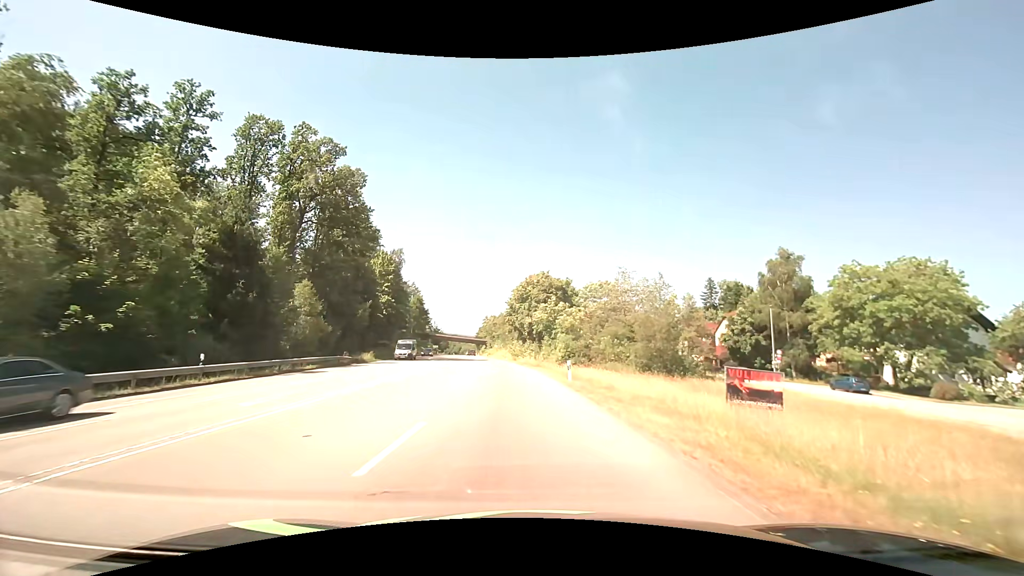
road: secondary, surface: asphalt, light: Day
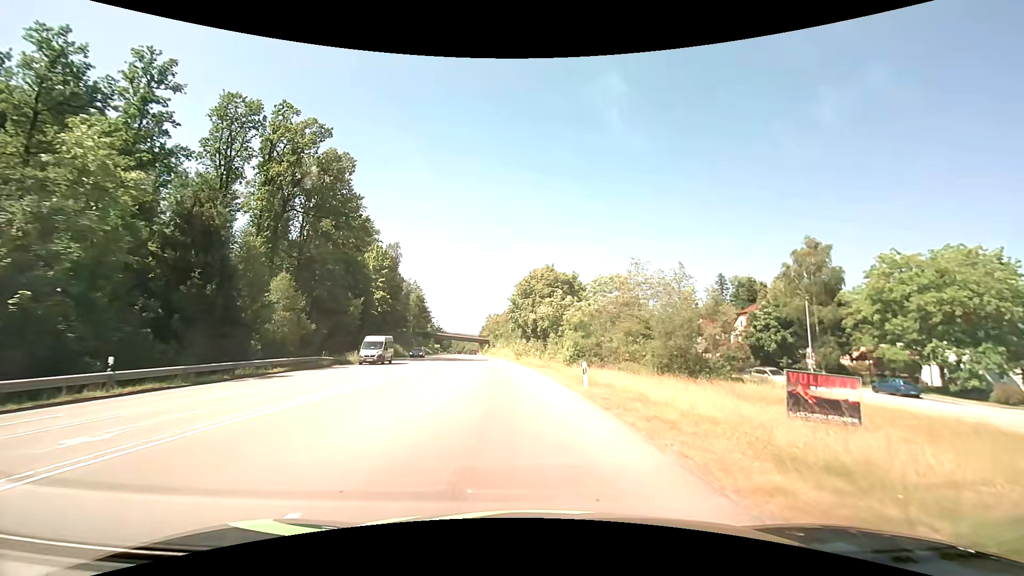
(0.0, +5.4) m; 0°
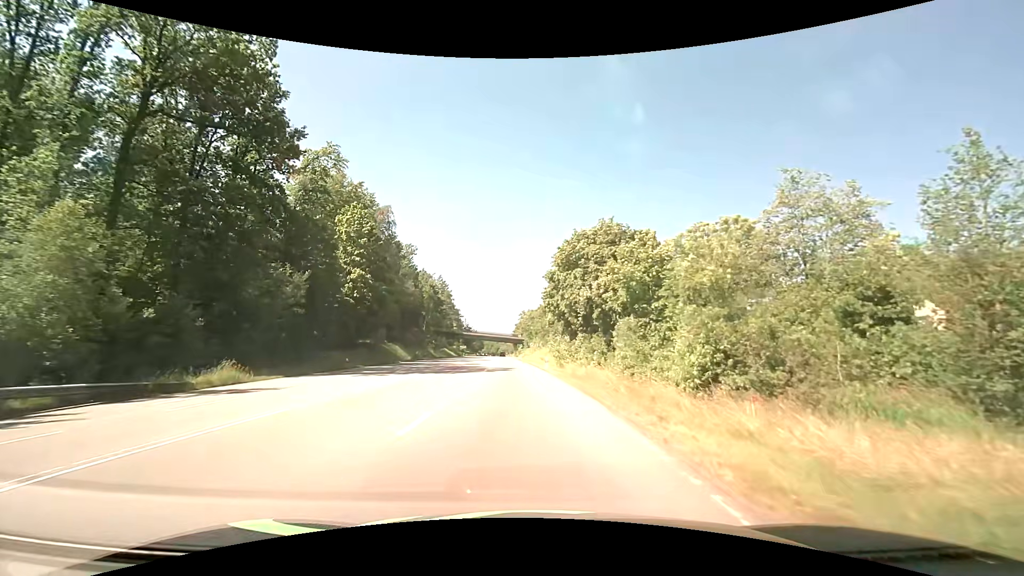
(-1.2, +27.1) m; -4°
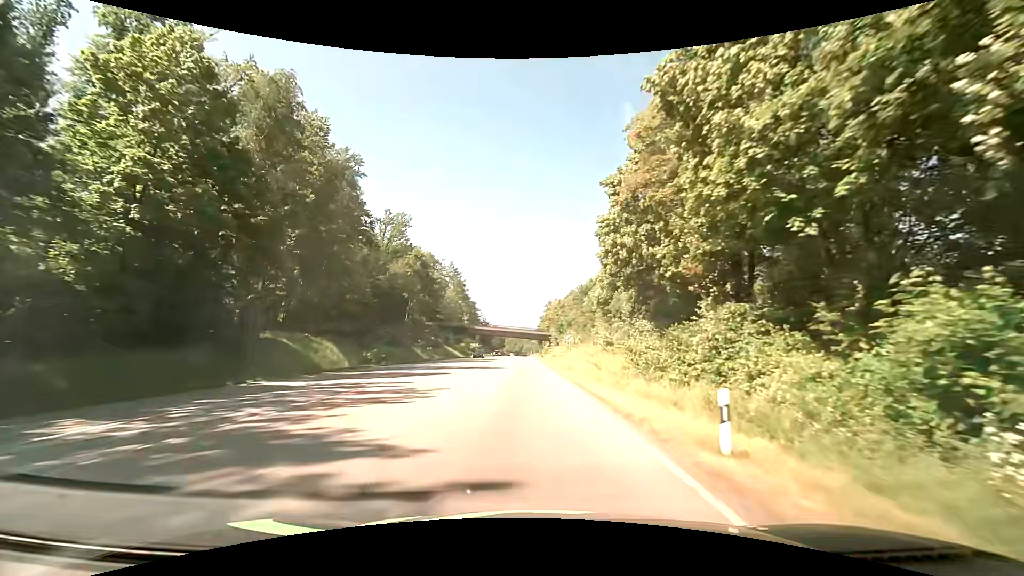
(-1.1, +34.8) m; -3°
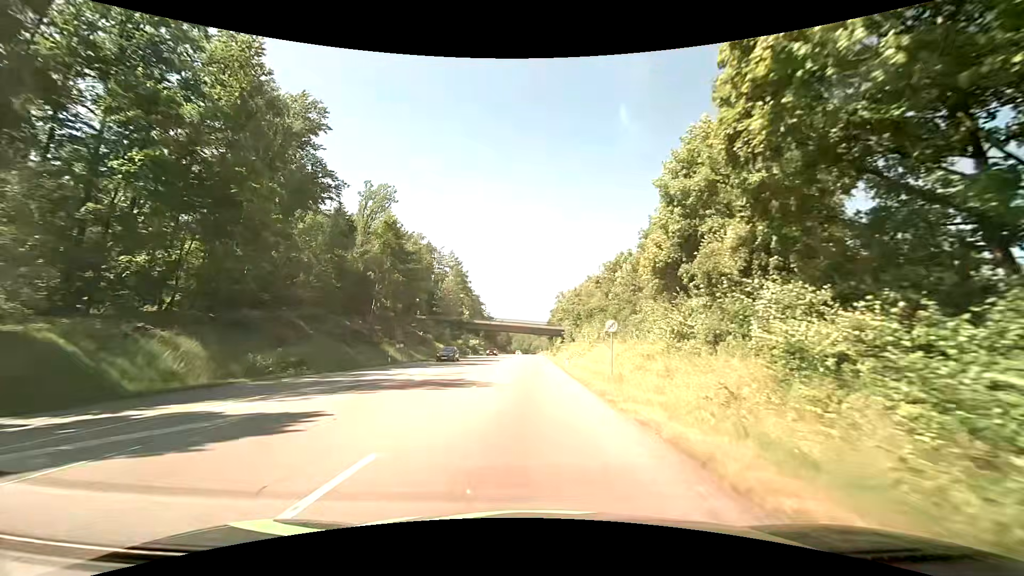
(-0.2, +19.0) m; -1°
(0, +10) (0, +20) (0, +30) (0, +40) (0, +50) (0, +60) (0, +70) (0, +80) (0, +90) (0, +100) m
